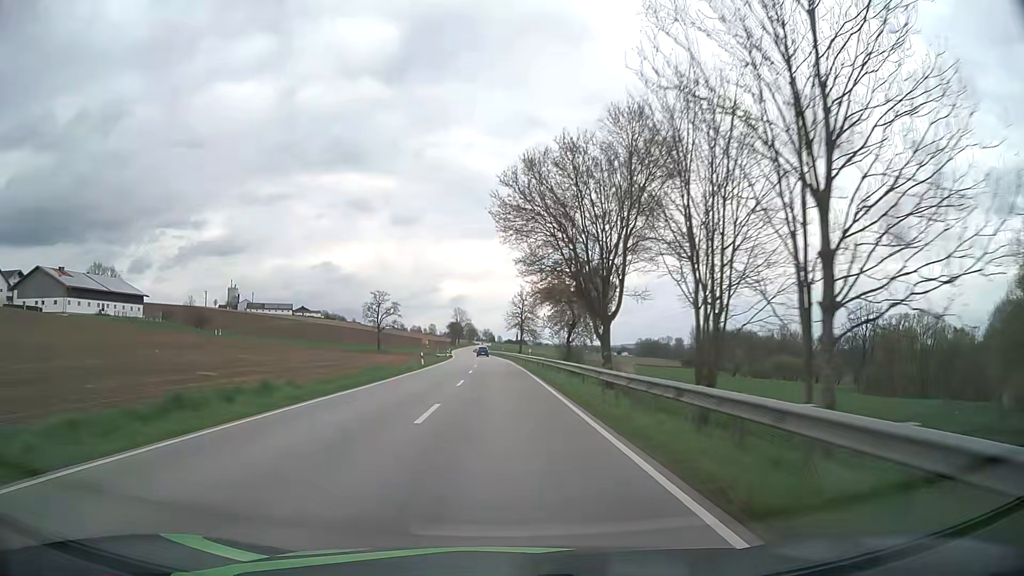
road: secondary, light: Day
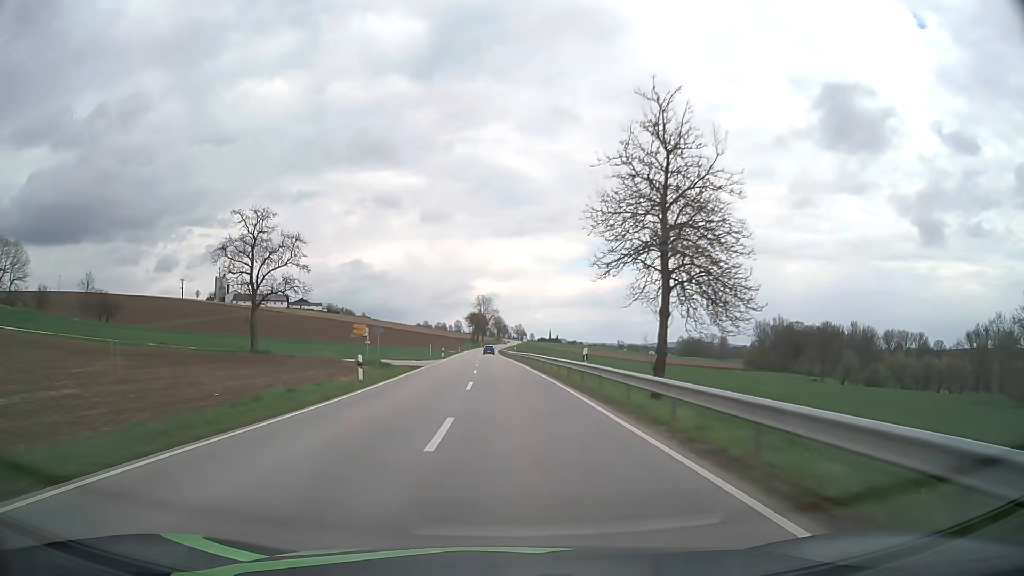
(-2.2, +75.6) m; -3°
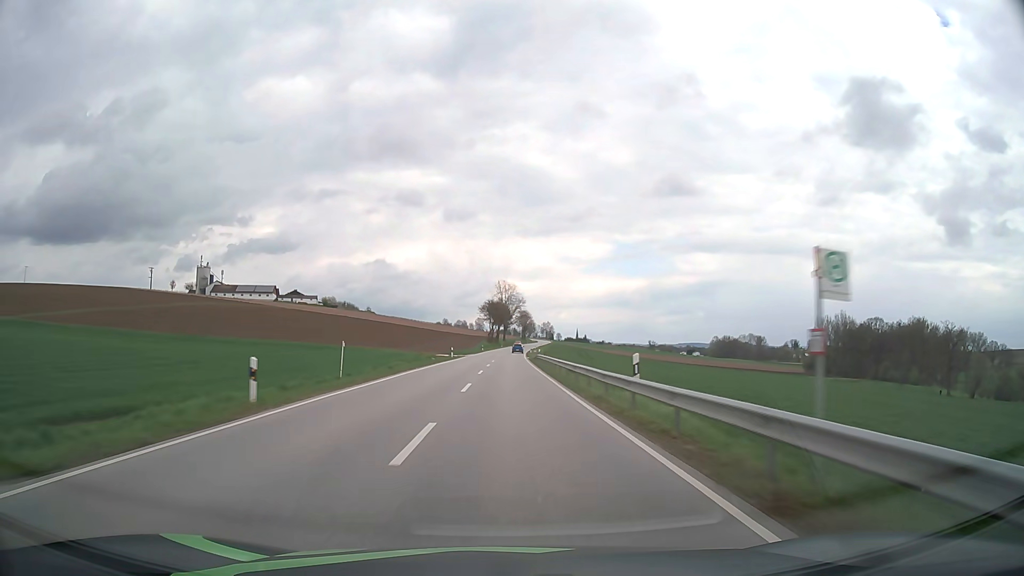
(-1.3, +61.4) m; -2°
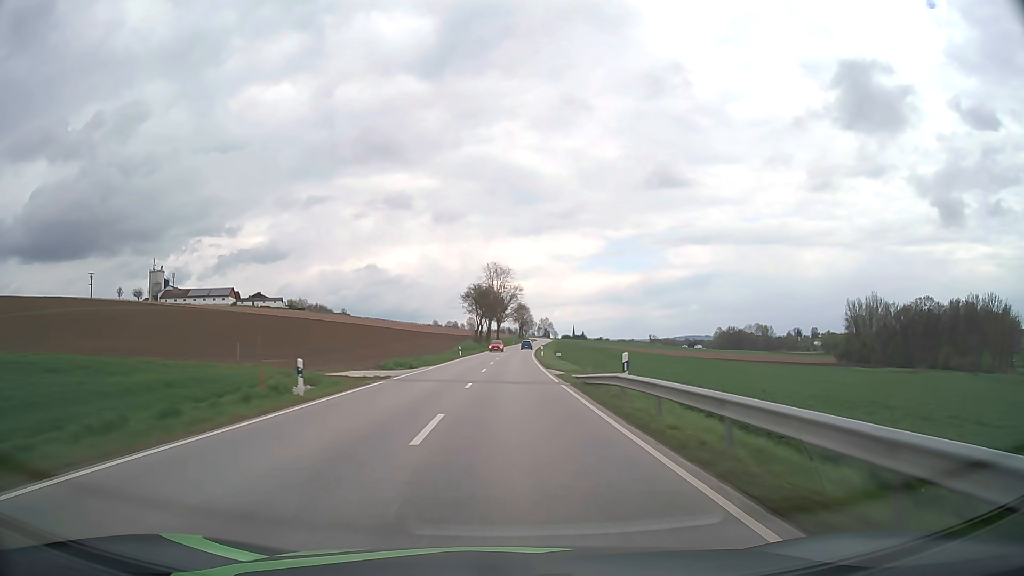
(0.0, +46.7) m; 0°
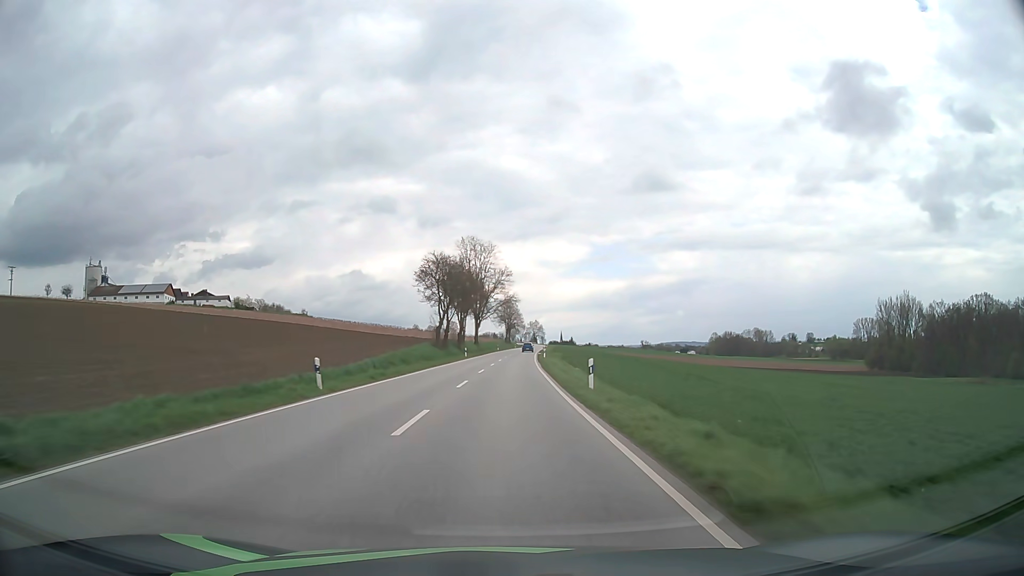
(+0.7, +47.2) m; +1°
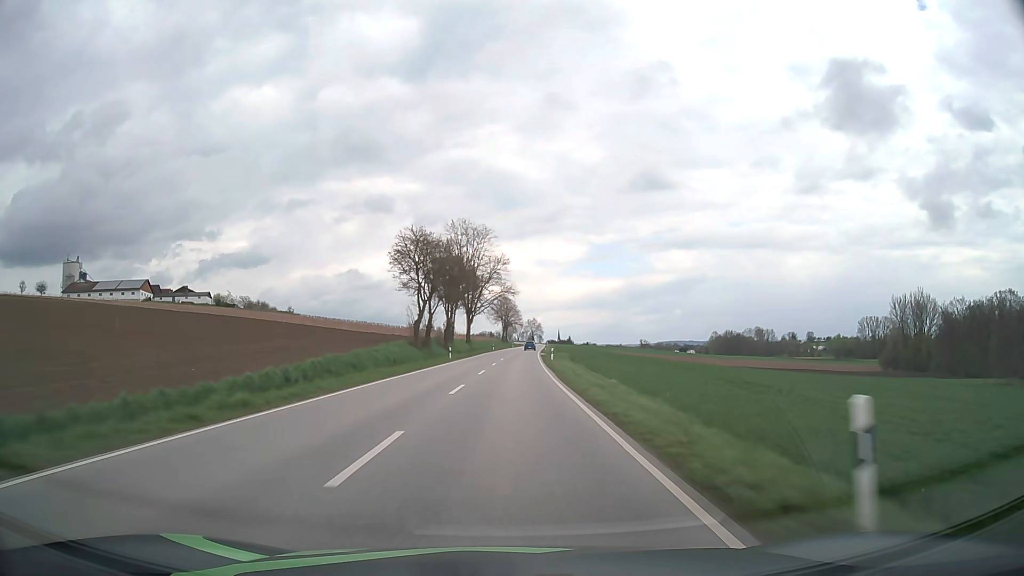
(0.0, +15.8) m; 0°
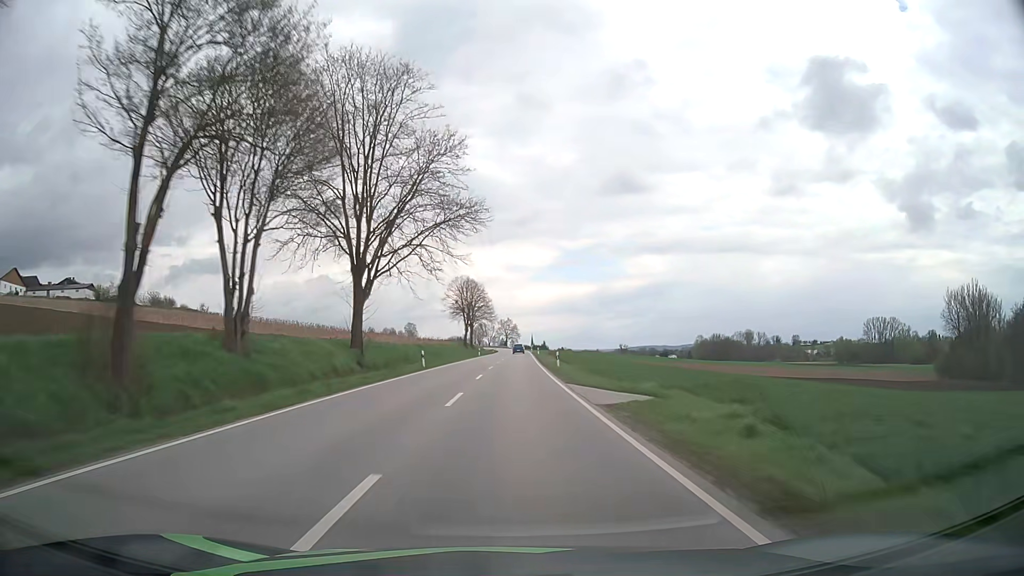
(+1.2, +63.6) m; +2°
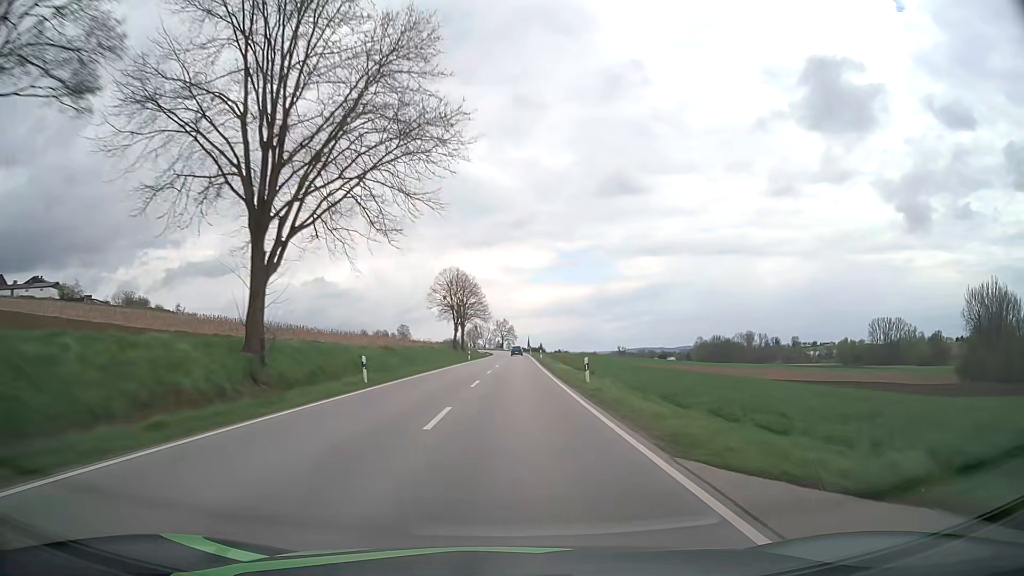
(0.0, +16.0) m; 0°
(0, +10) (0, +20) (0, +30) (0, +40) (+1, +50) (+1, +60) (+1, +70) (+1, +80) (+1, +90) (+2, +100) m
